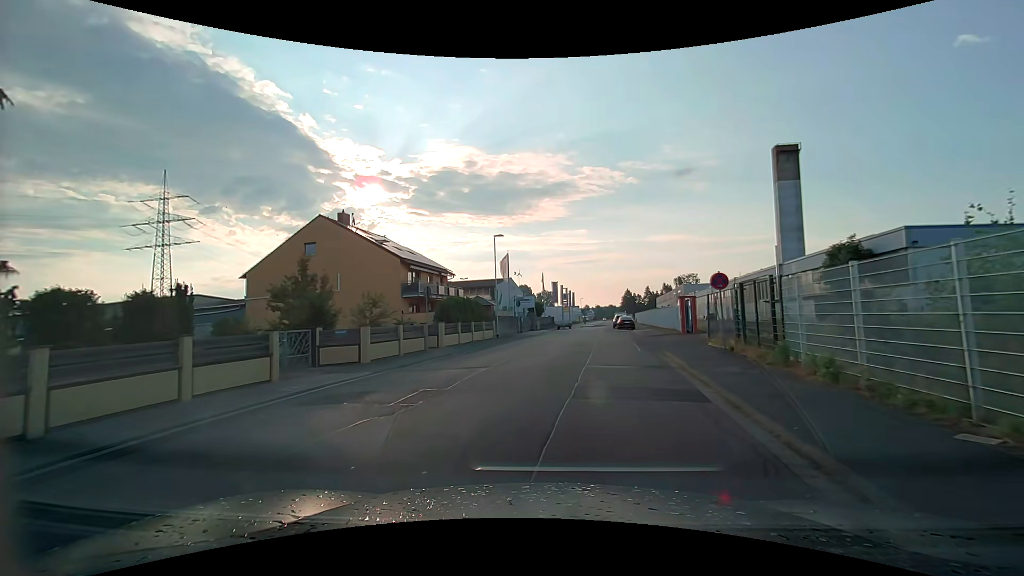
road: unclassified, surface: asphalt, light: Day
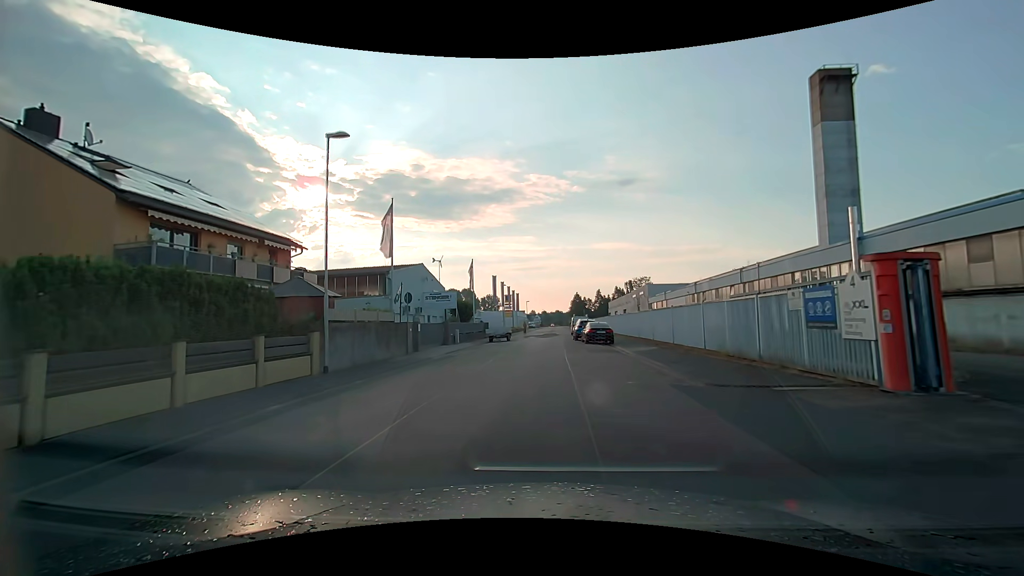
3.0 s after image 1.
(+1.7, +22.7) m; +7°
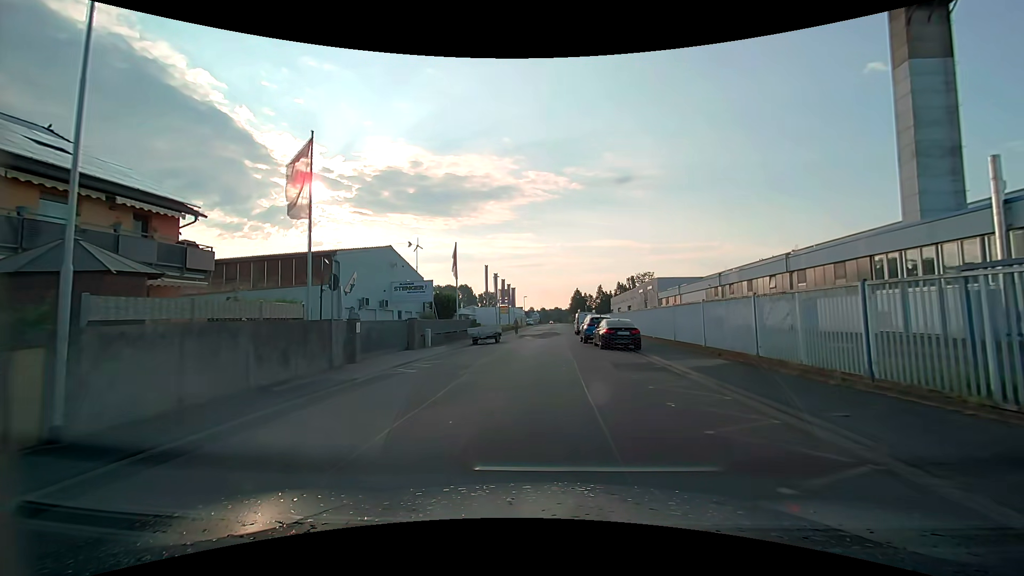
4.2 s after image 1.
(0.0, +9.3) m; 0°
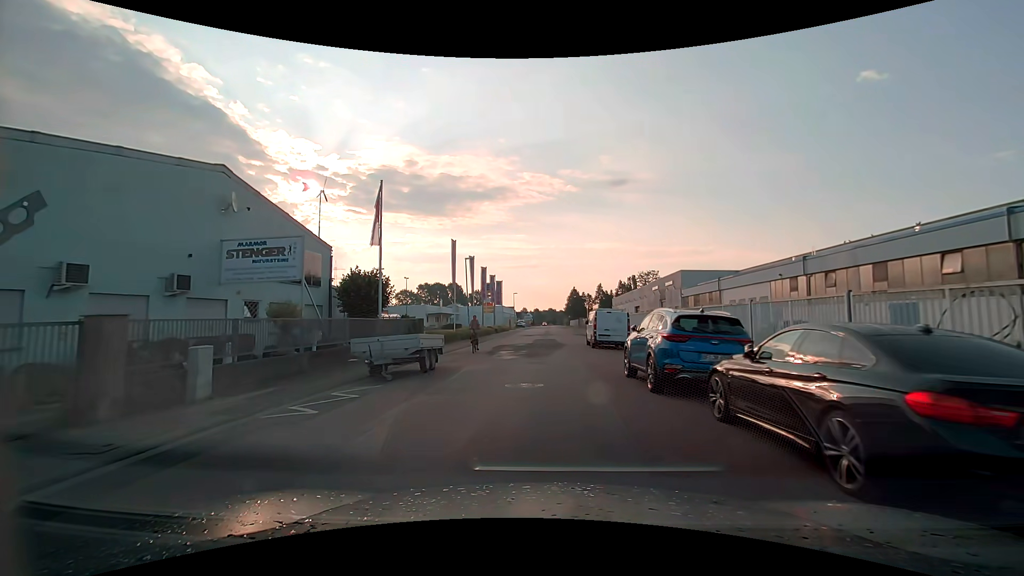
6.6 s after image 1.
(+0.1, +19.1) m; +1°
(0, +10) (0, +20) (+1, +30) (+1, +40) (+2, +50) (+2, +60) (+2, +70) (+3, +80) (+3, +90) (+3, +100) m
